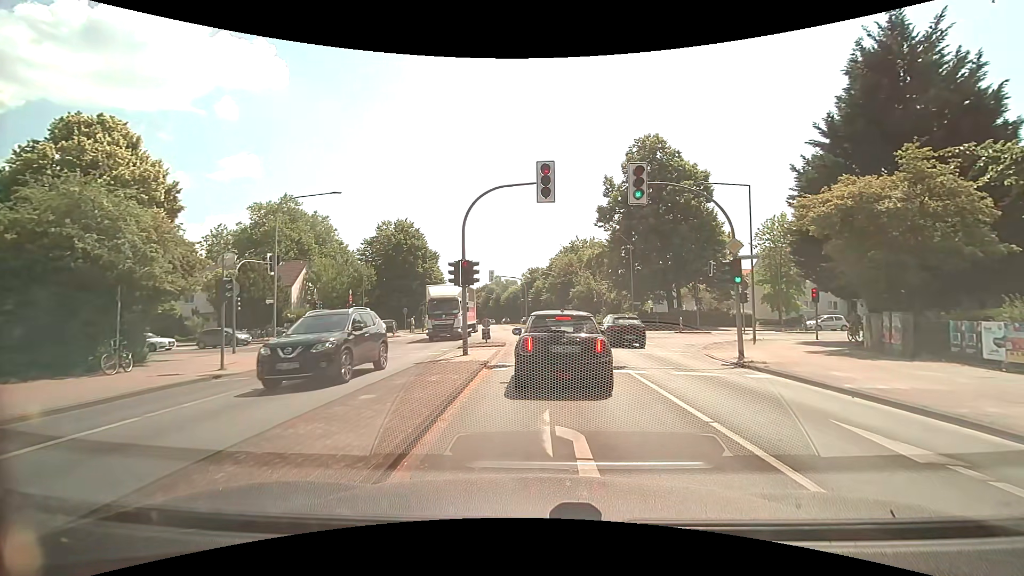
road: secondary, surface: asphalt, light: Day
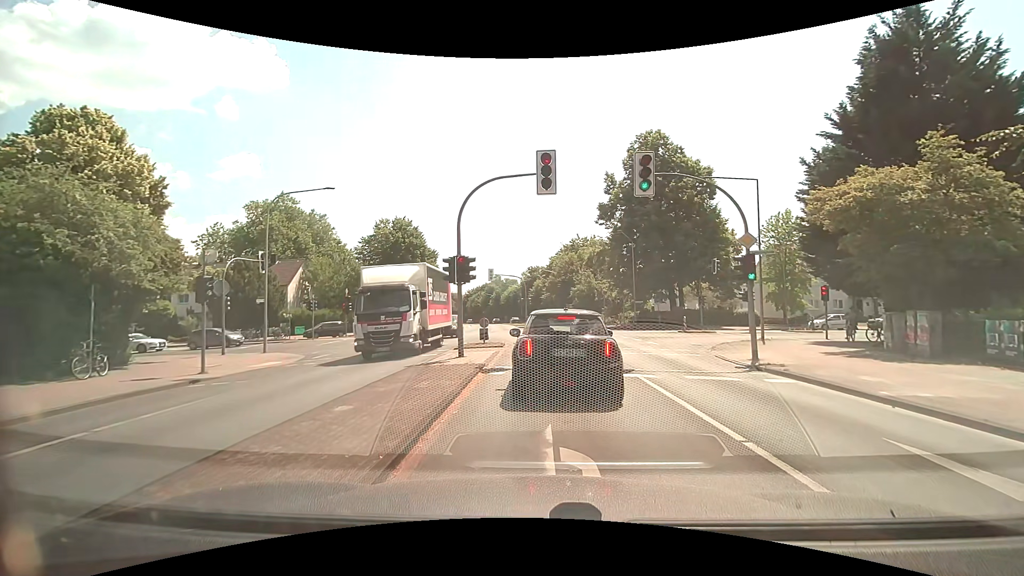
(0.0, +1.0) m; 0°
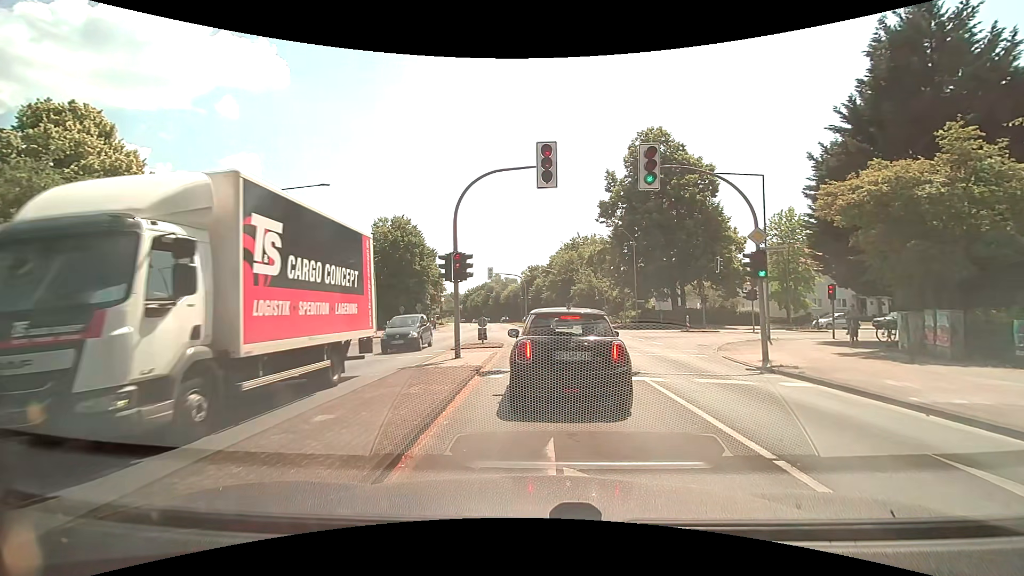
(0.0, +0.7) m; 0°
(0, +10) (0, +20) (0, +30) (-4, +39) (-12, +45) (-22, +46) (-32, +45) (-42, +45) (-52, +44) (-62, +43) m
